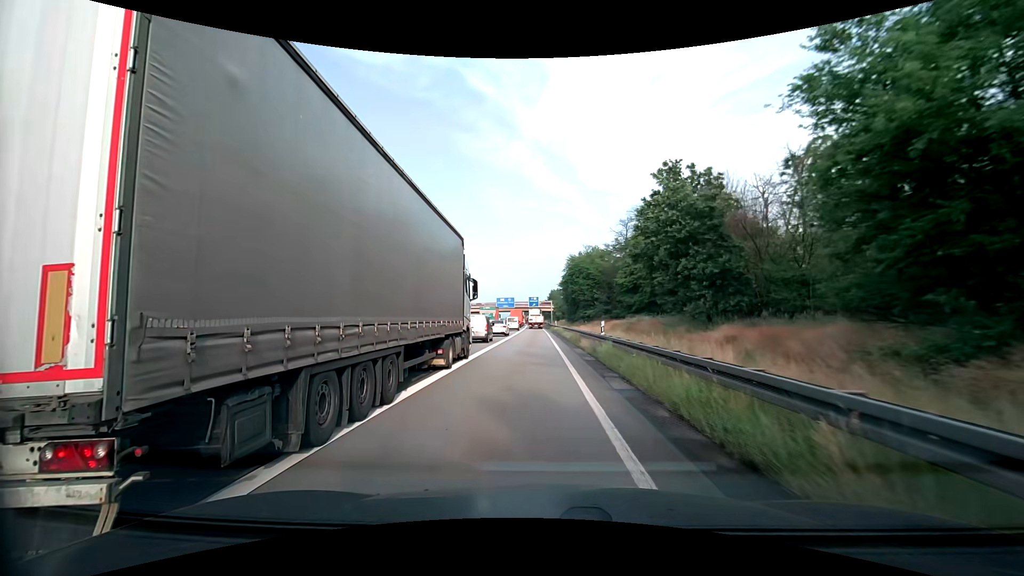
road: motorway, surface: asphalt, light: Day
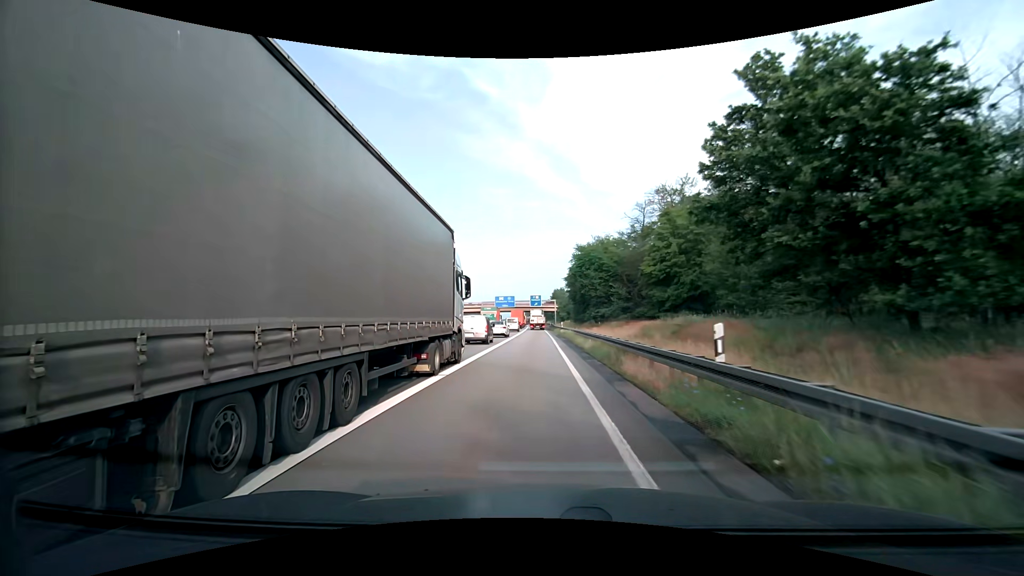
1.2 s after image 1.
(0.0, +13.6) m; 0°
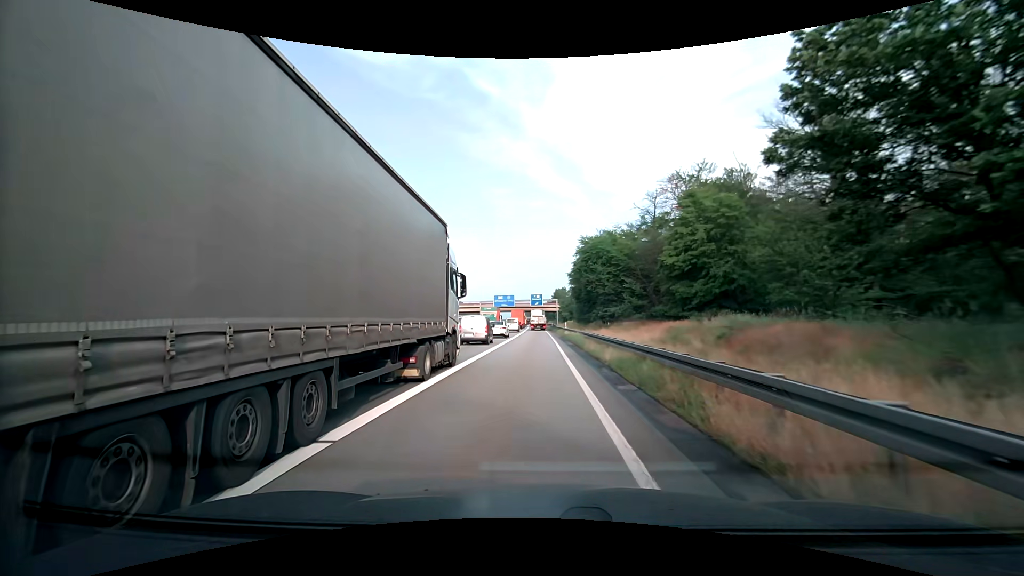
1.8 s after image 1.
(0.0, +7.0) m; -1°
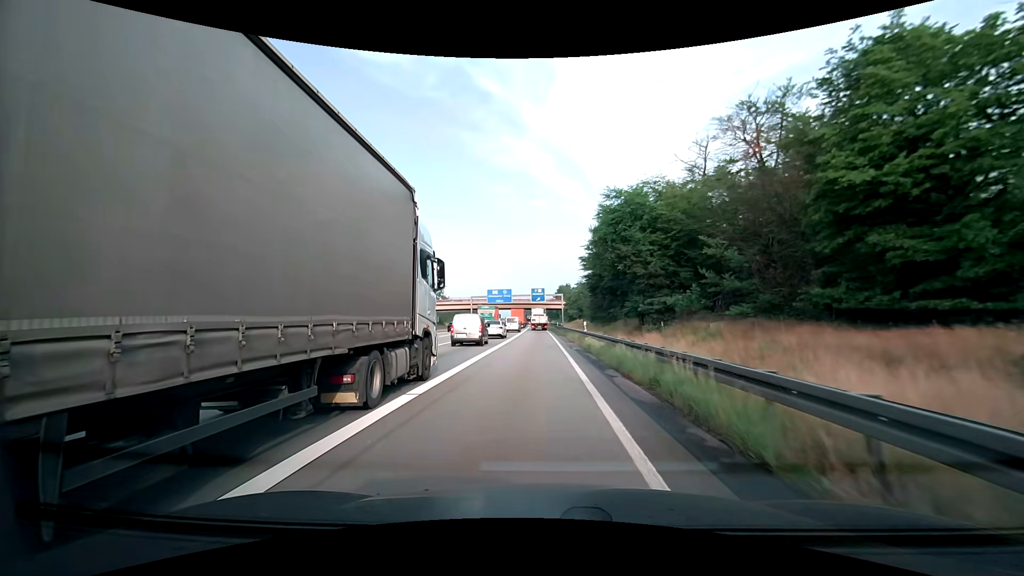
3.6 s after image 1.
(+0.1, +21.7) m; 0°
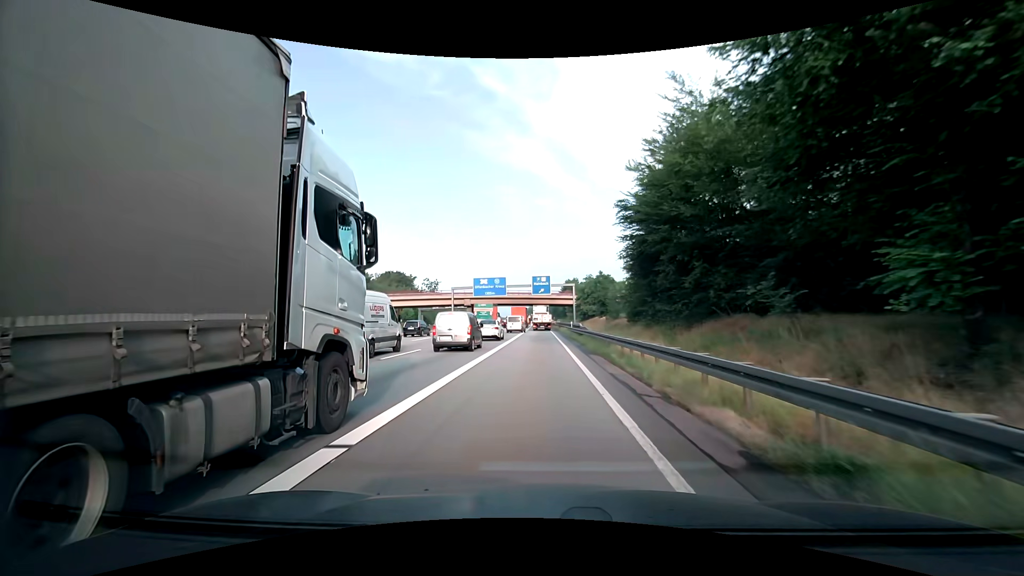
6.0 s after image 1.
(-0.3, +28.9) m; -1°
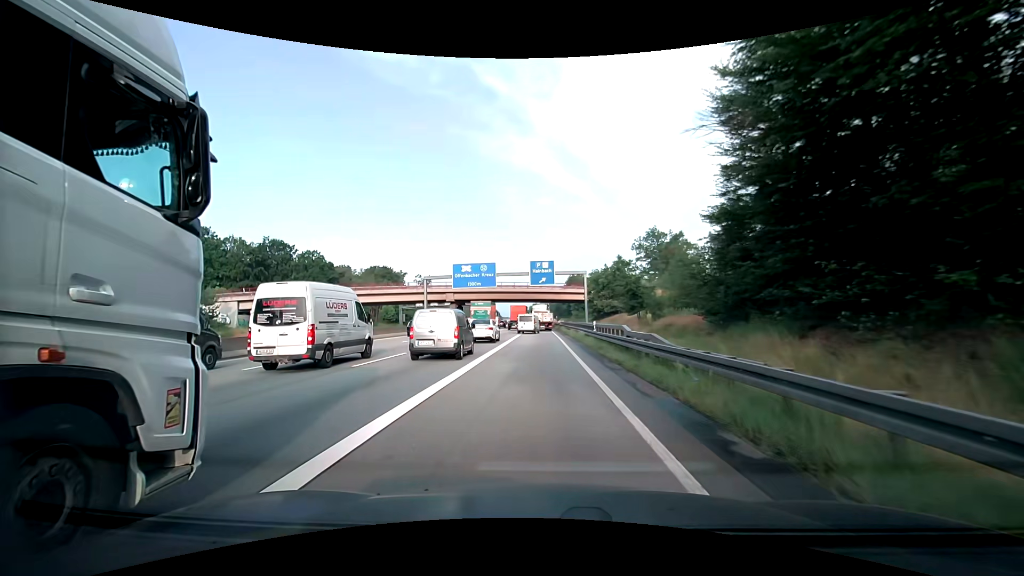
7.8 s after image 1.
(-0.1, +21.0) m; -1°
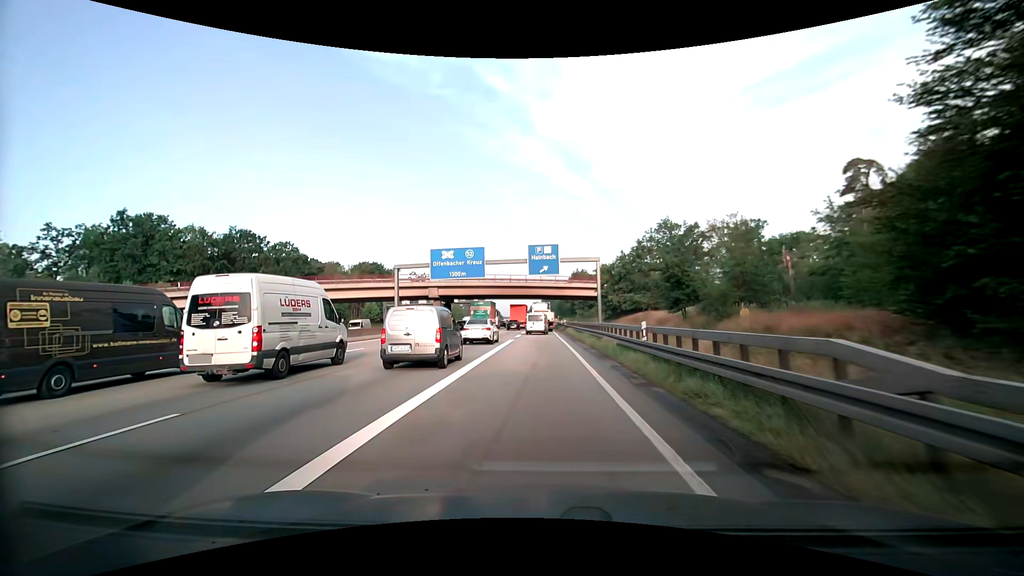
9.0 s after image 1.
(0.0, +13.7) m; 0°
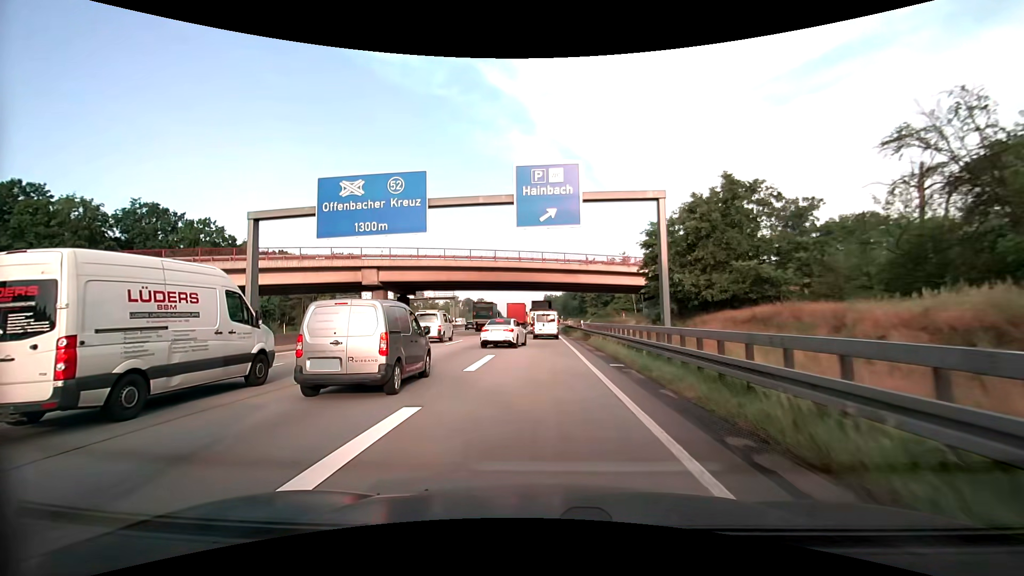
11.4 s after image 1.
(0.0, +26.6) m; 0°
(0, +10) (0, +20) (0, +30) (0, +40) (0, +50) (0, +60) (0, +70) (0, +80) (0, +90) (-1, +100) m
